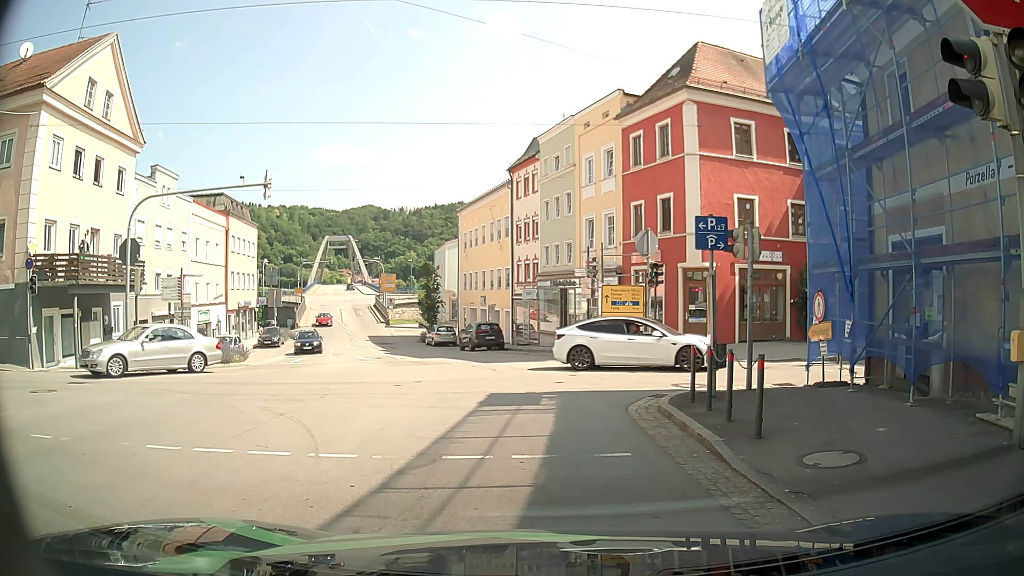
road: tertiary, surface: asphalt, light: Day
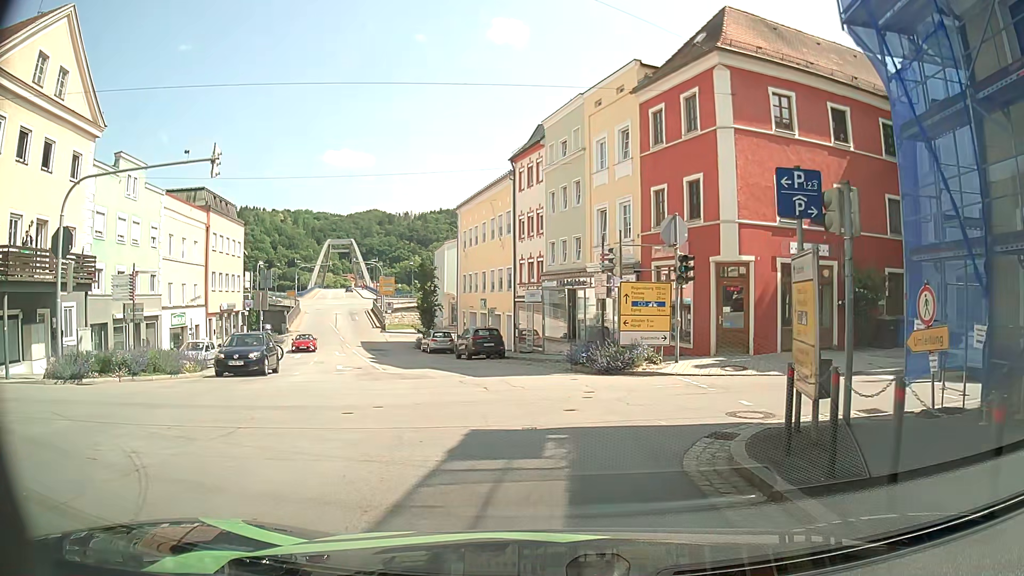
(+0.3, +4.4) m; +2°
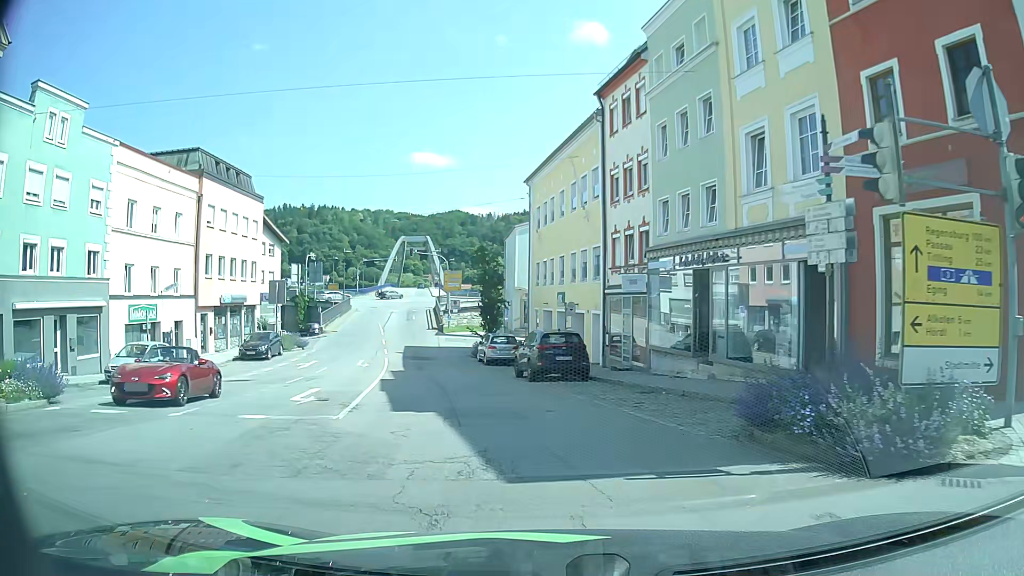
(-0.2, +12.3) m; -6°
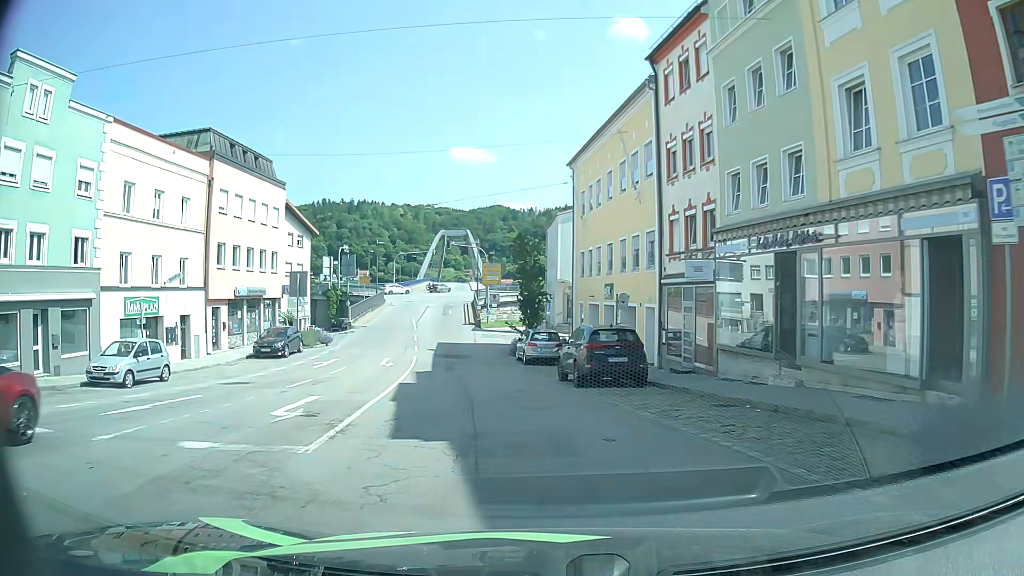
(-0.1, +3.5) m; -3°
(-1, +10) (-2, +20) (-4, +30) (-6, +40) (-7, +49) (-8, +59) (-10, +69) (-10, +79) (-4, +87) (+5, +91) m
